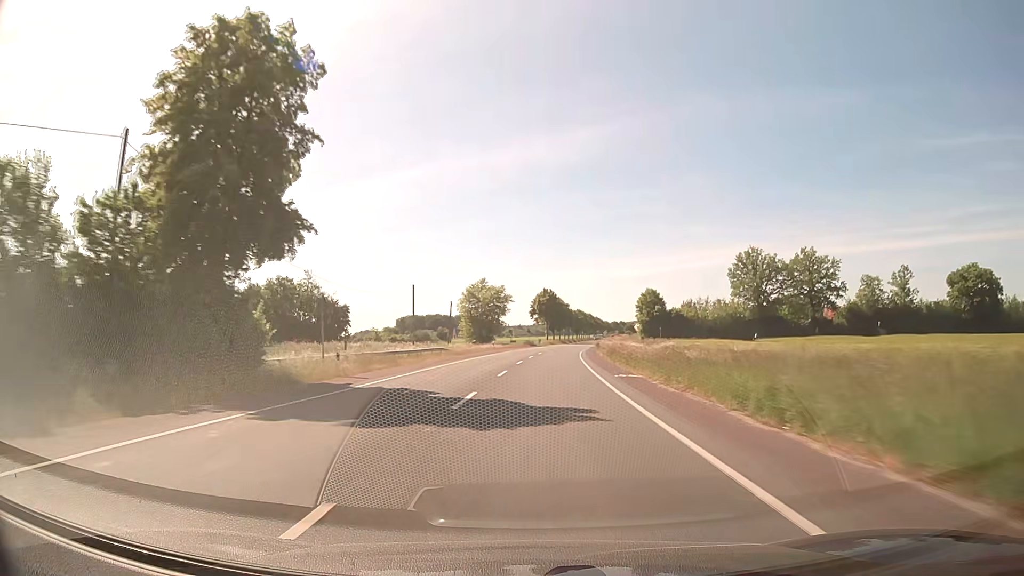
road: secondary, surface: asphalt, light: Day
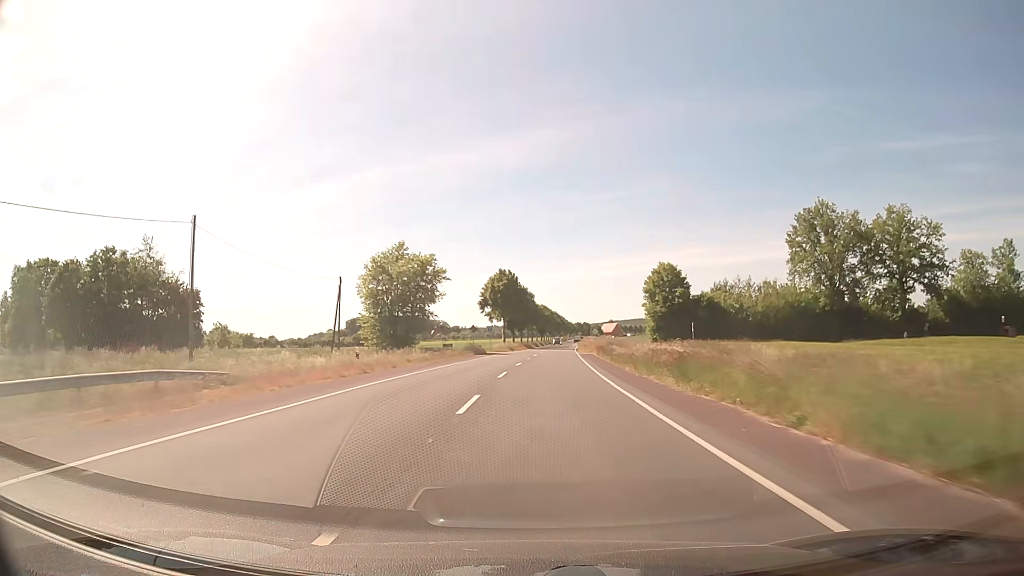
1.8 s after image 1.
(+1.3, +47.3) m; +3°
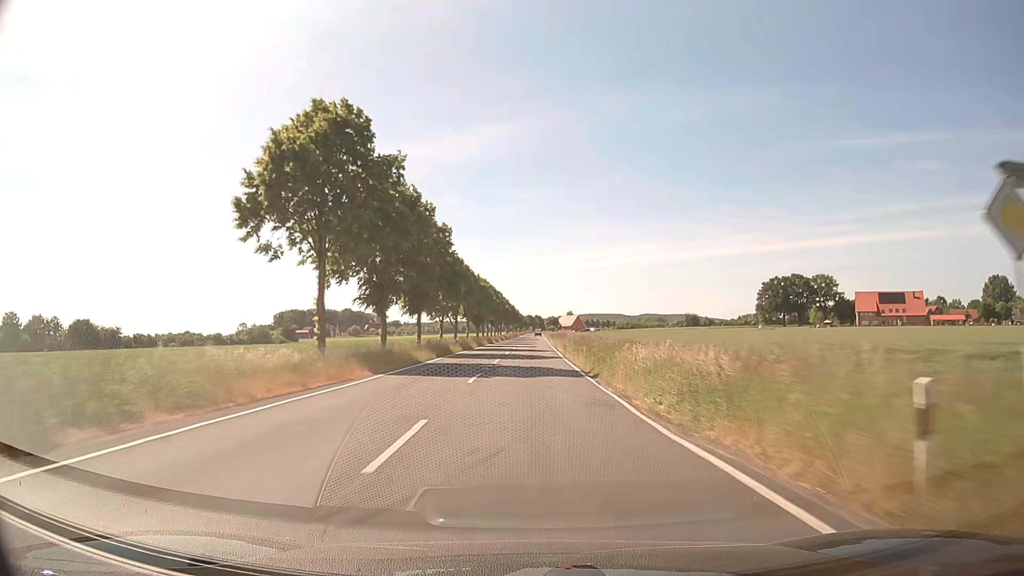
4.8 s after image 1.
(+3.4, +78.9) m; +4°
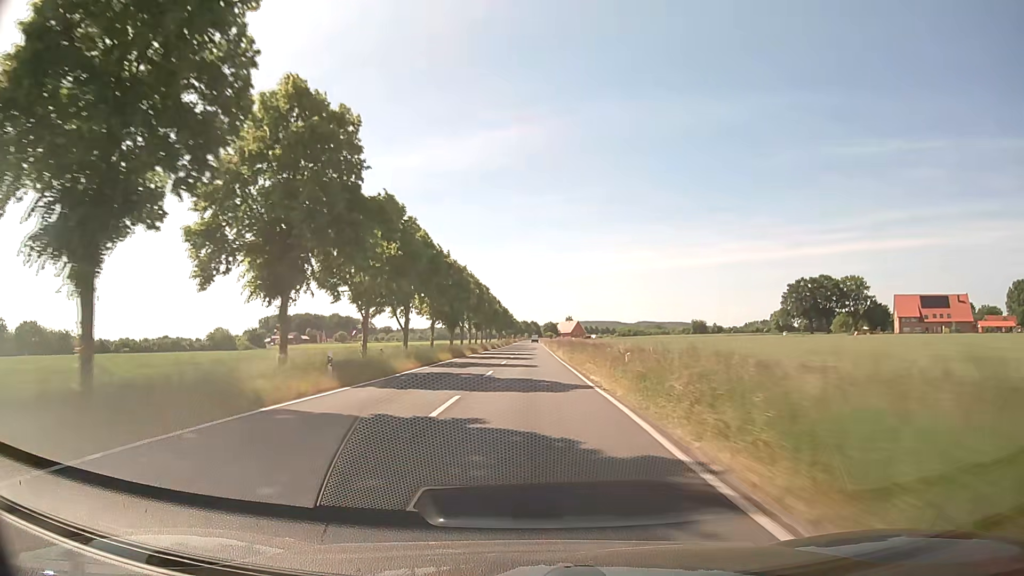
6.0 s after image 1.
(+0.2, +31.6) m; +1°
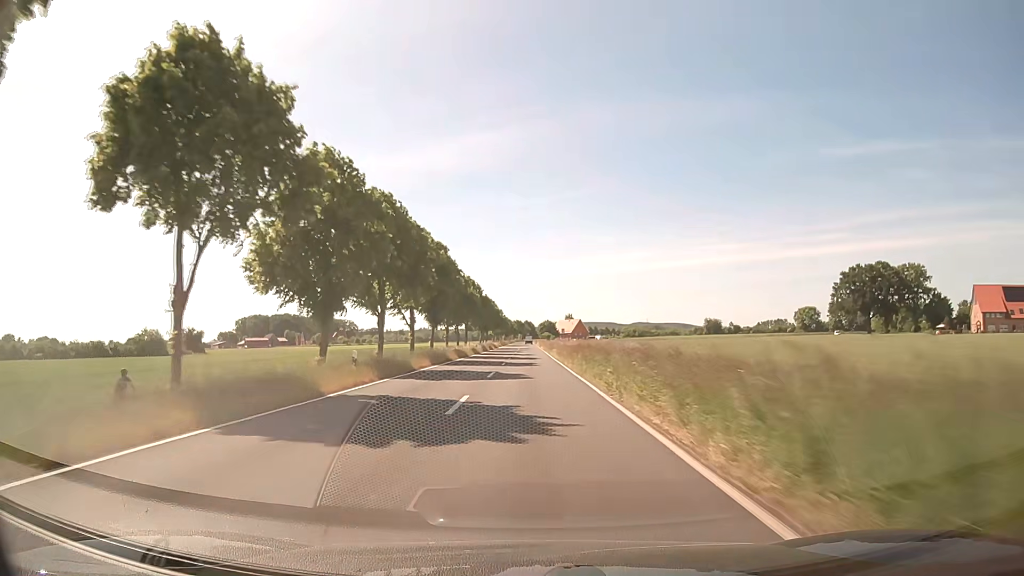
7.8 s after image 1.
(+0.3, +47.3) m; 0°
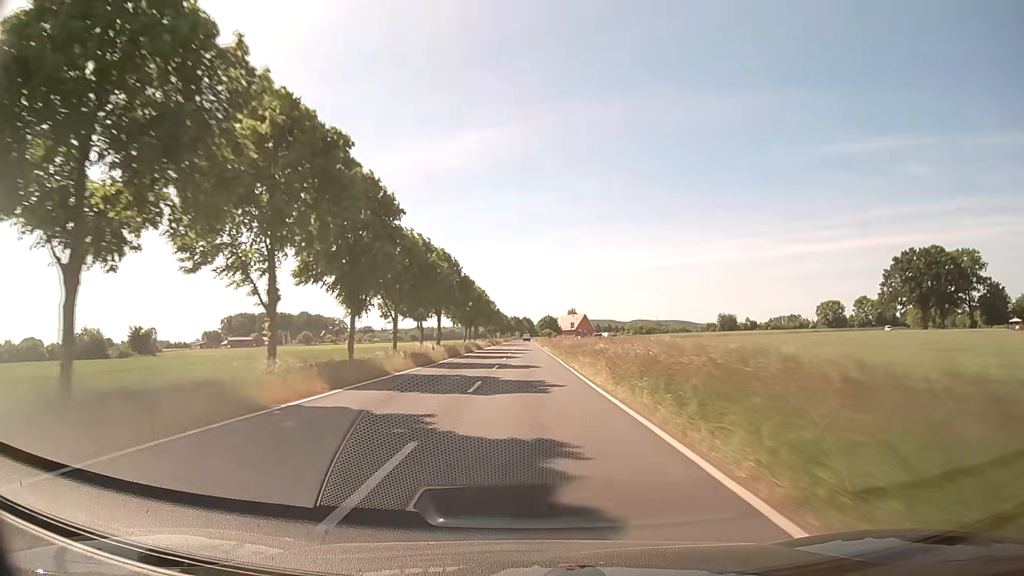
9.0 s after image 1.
(+0.1, +31.6) m; 0°
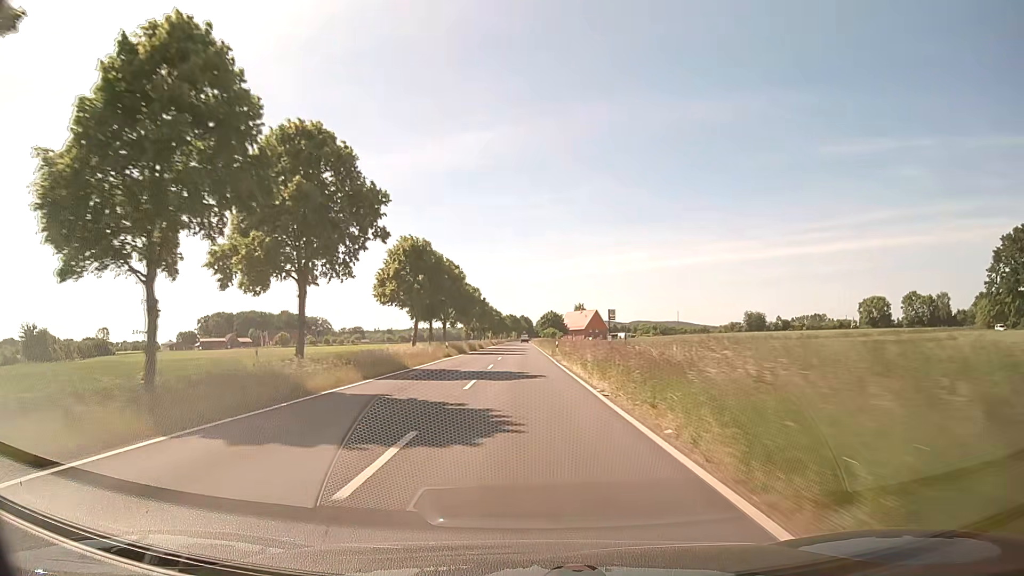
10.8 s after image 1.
(0.0, +47.4) m; 0°
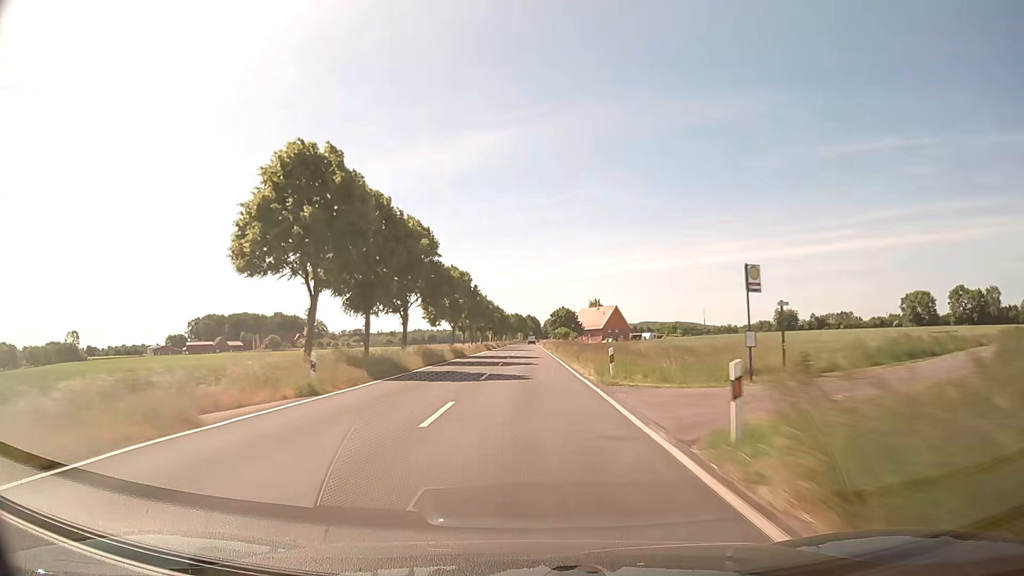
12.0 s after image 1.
(-0.1, +31.6) m; 0°
(0, +10) (0, +20) (0, +30) (0, +40) (0, +50) (0, +60) (0, +70) (0, +80) (0, +90) (0, +100) m
